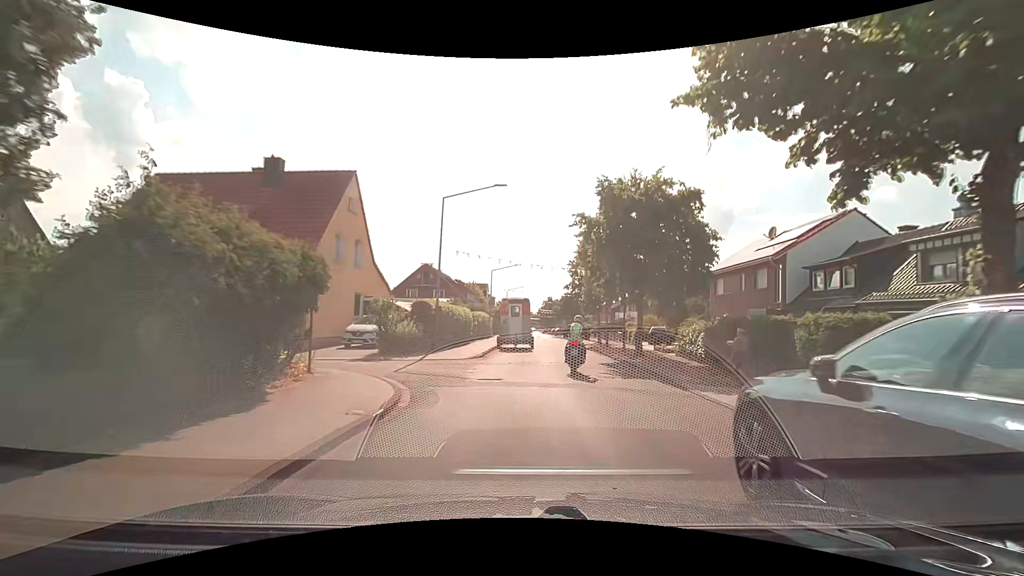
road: residential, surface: asphalt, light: Day
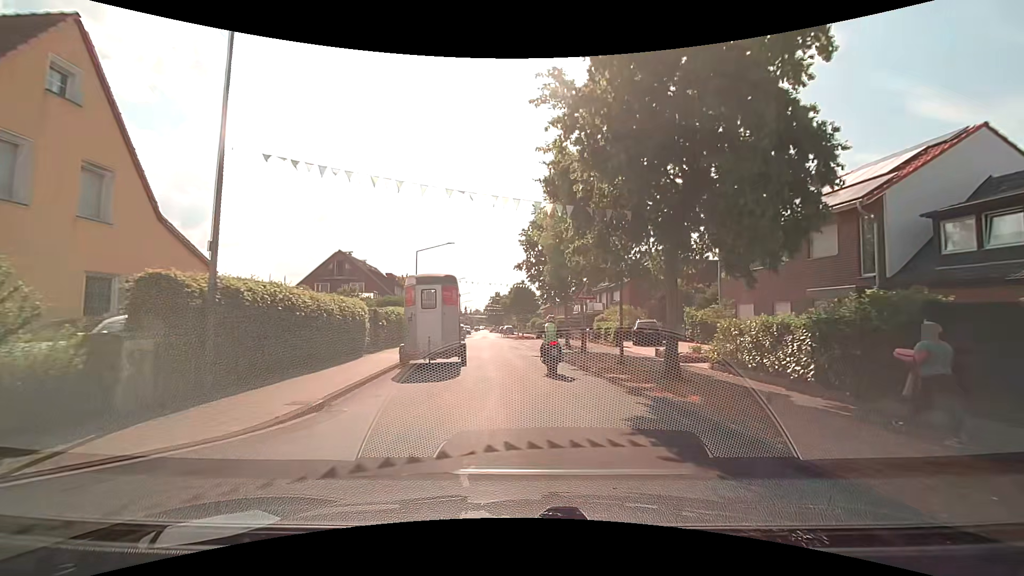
(+0.7, +12.9) m; +7°
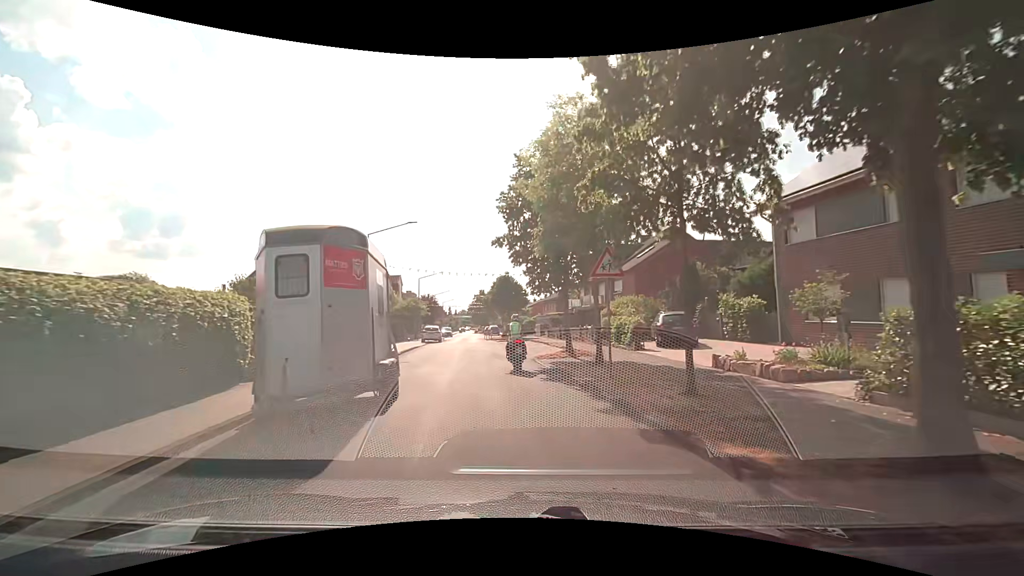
(0.0, +8.3) m; +1°
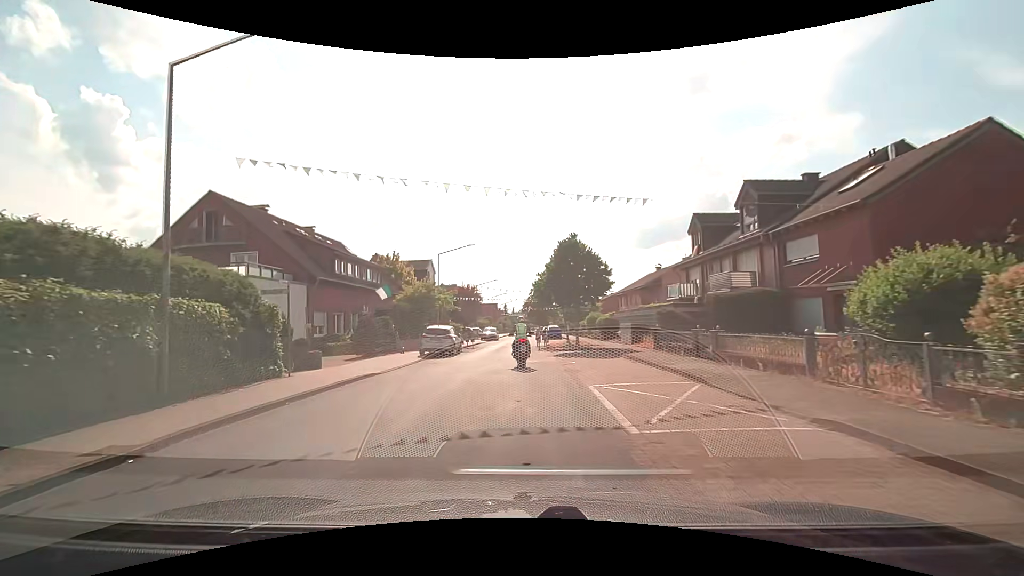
(-0.8, +20.6) m; -7°
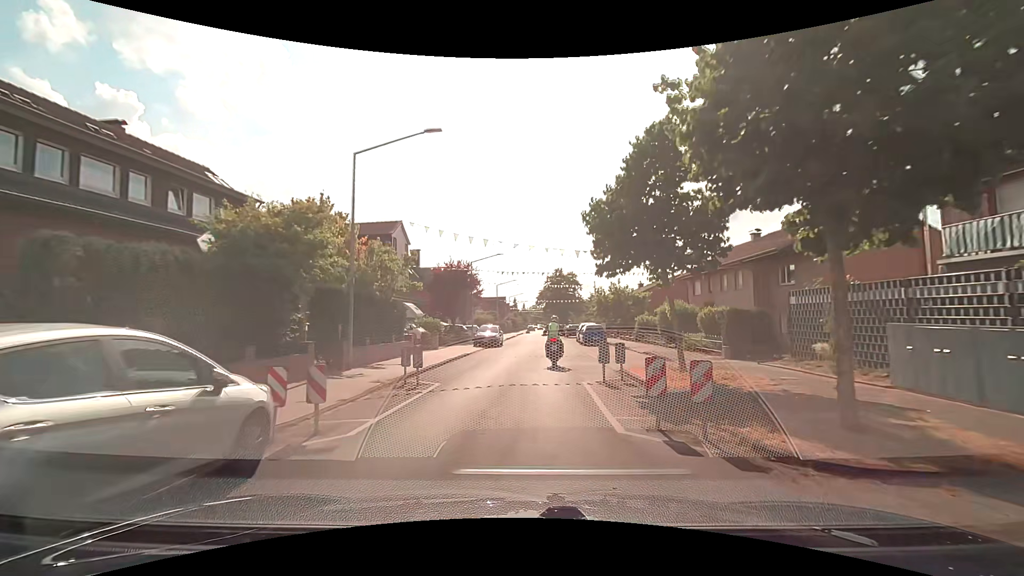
(-0.7, +22.6) m; -1°
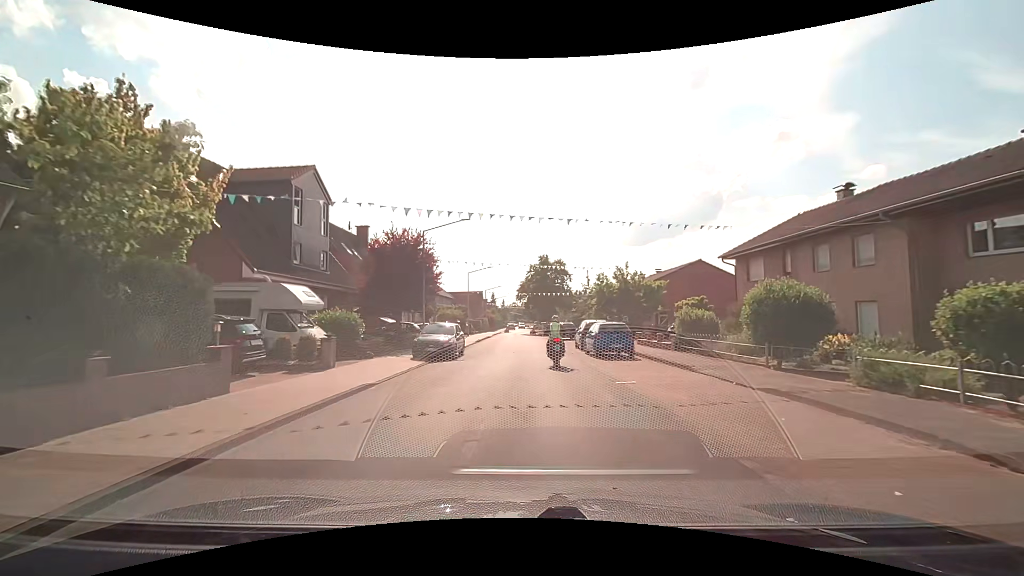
(+0.2, +13.8) m; +2°
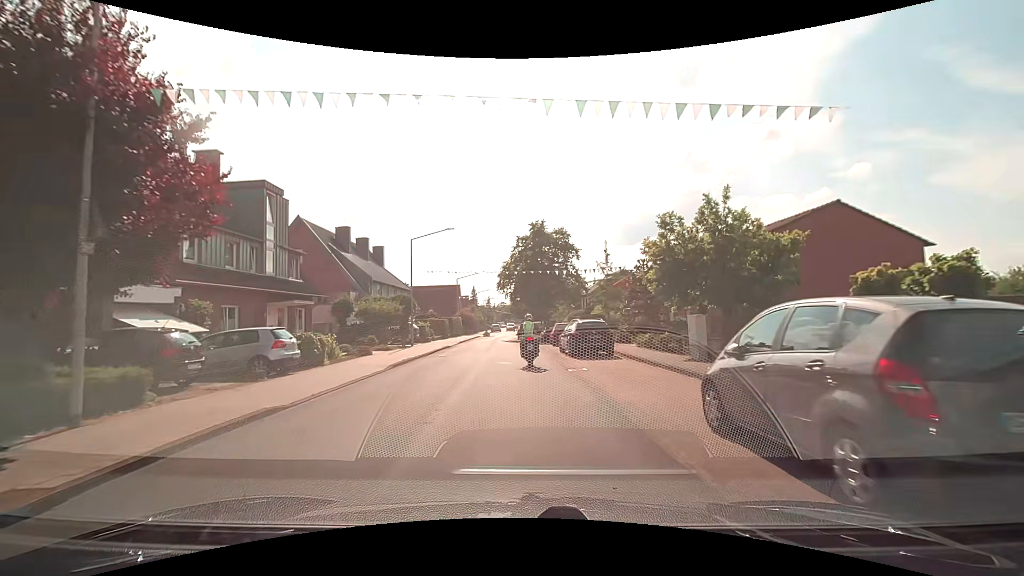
(+0.5, +22.8) m; +1°
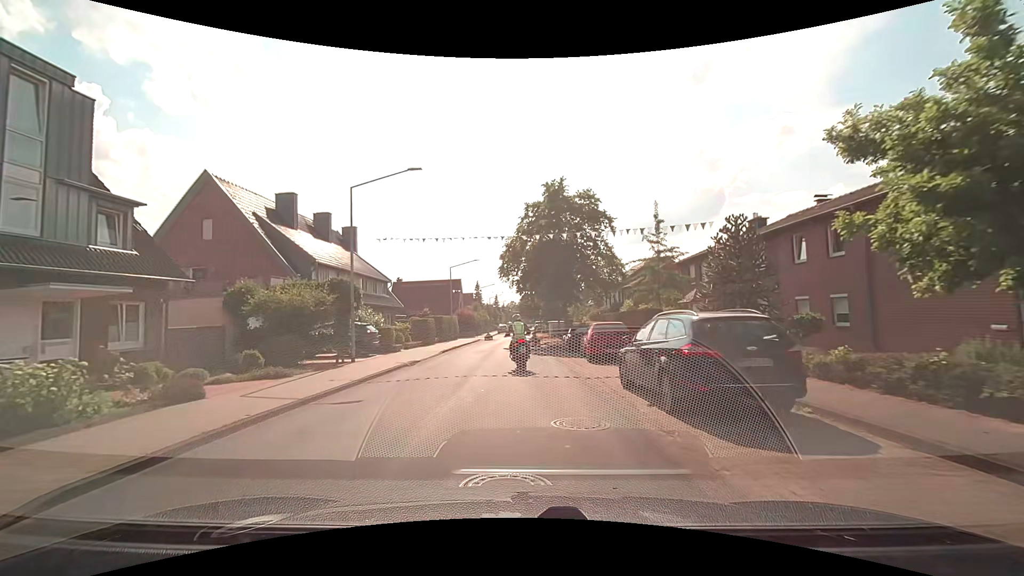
(-0.1, +13.1) m; -1°
